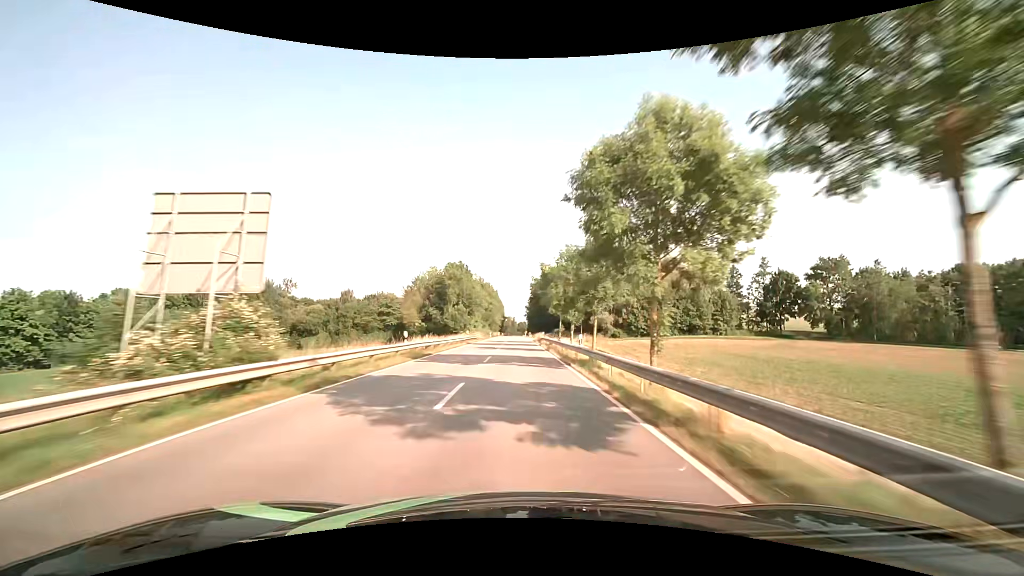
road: secondary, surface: asphalt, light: Day
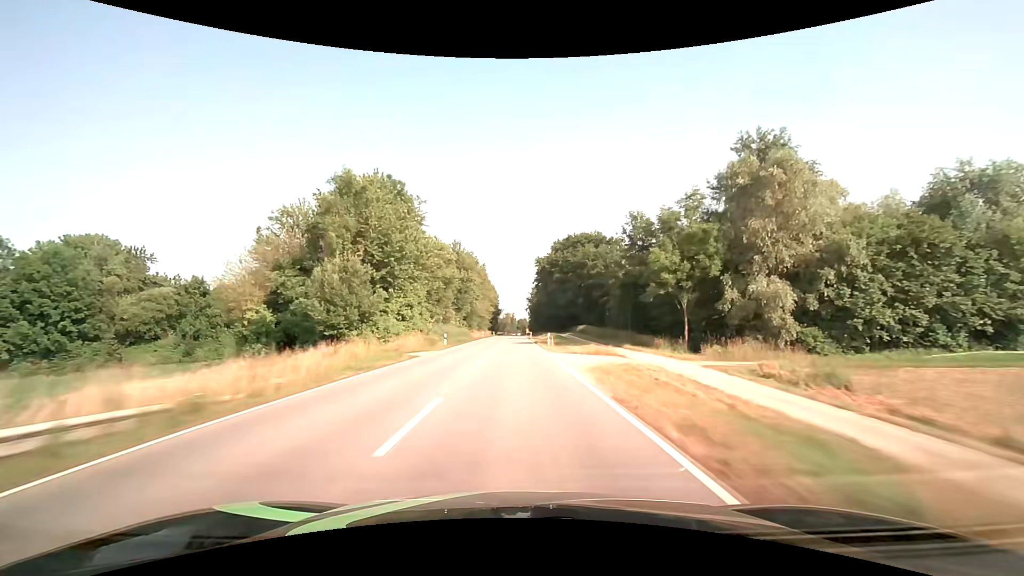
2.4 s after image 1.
(+0.1, +63.6) m; 0°
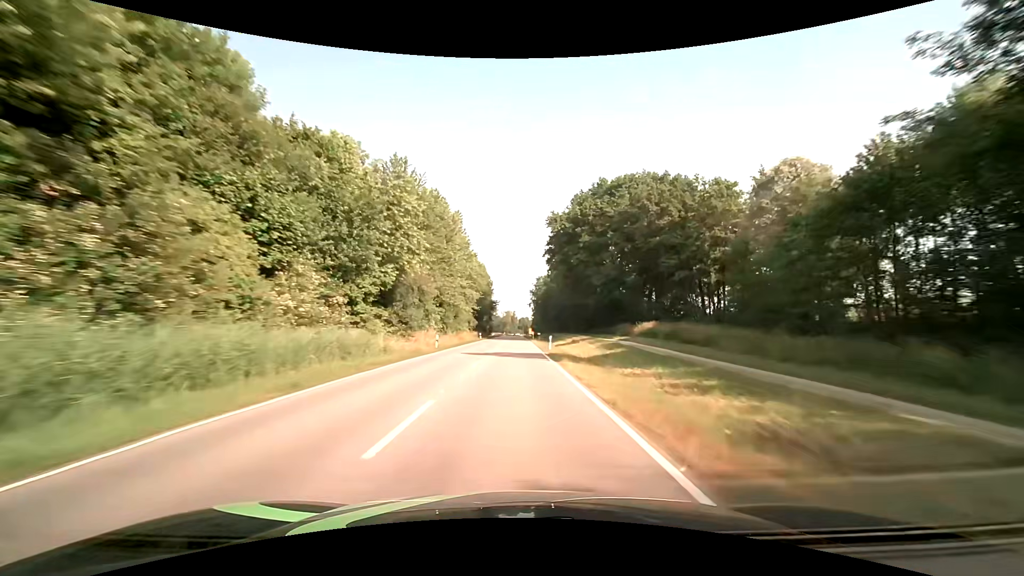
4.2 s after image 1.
(0.0, +48.0) m; 0°
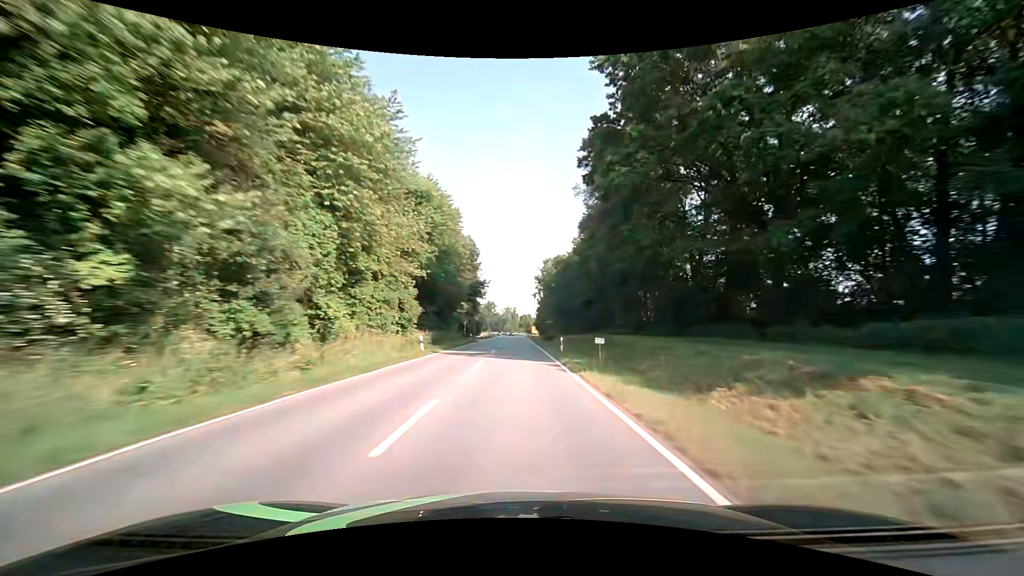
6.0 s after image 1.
(-0.1, +48.1) m; 0°
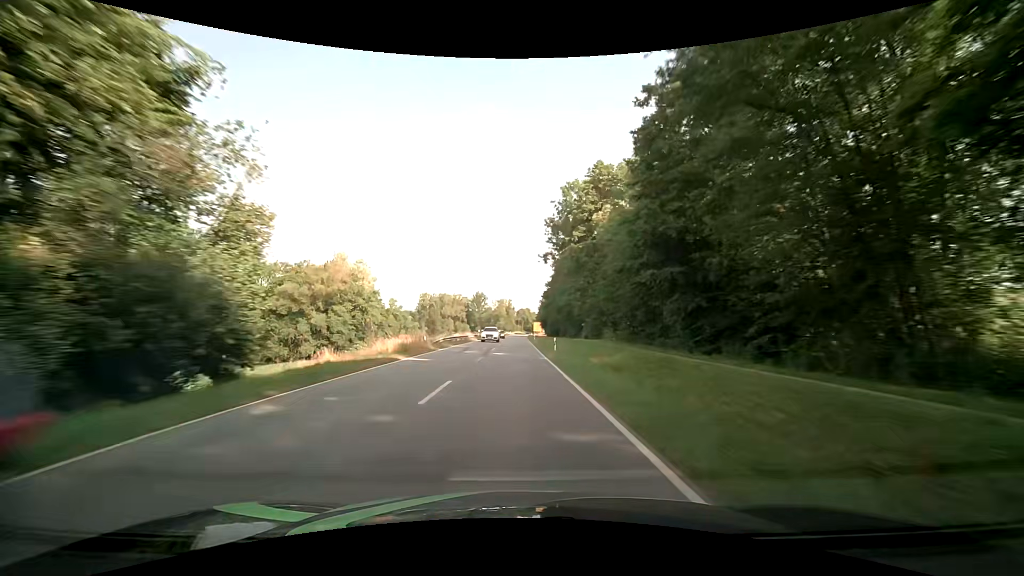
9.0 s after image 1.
(+0.5, +80.4) m; +1°
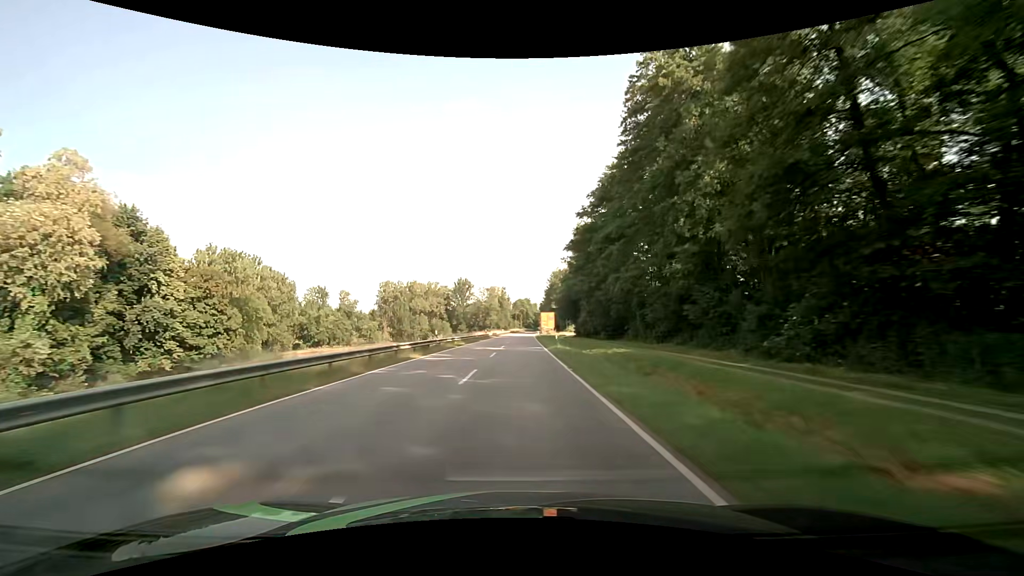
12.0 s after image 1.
(0.0, +80.9) m; 0°
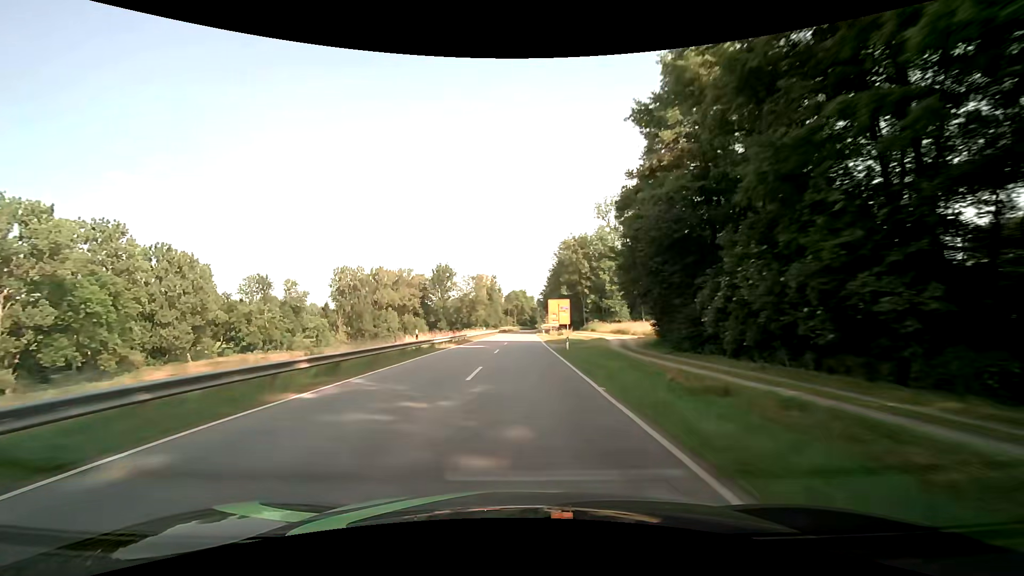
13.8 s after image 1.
(+0.5, +47.6) m; +1°
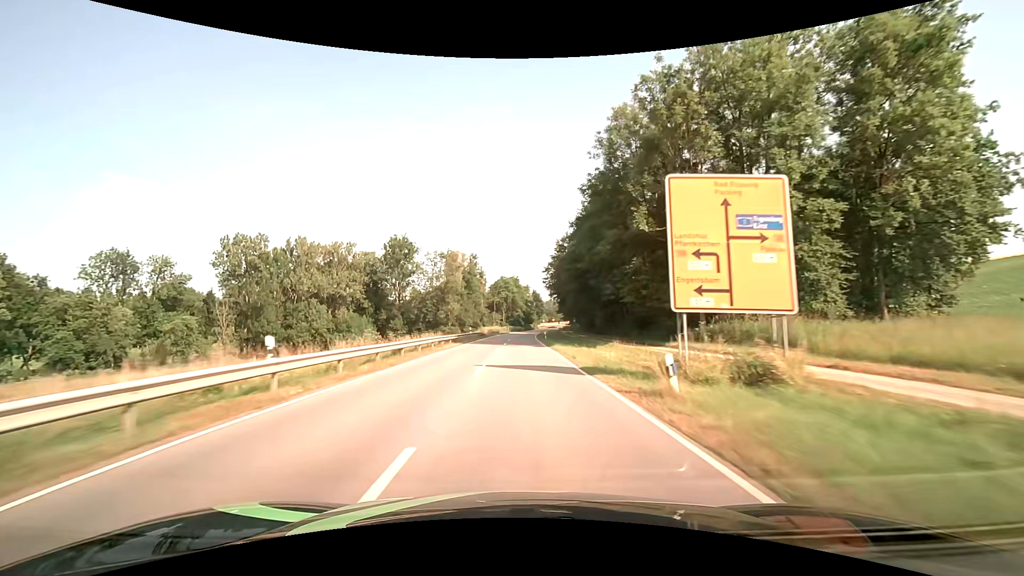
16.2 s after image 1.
(+0.3, +60.4) m; +1°
(0, +10) (0, +20) (0, +30) (0, +40) (0, +50) (0, +60) (+1, +70) (+1, +80) (+1, +90) (+2, +100) m
